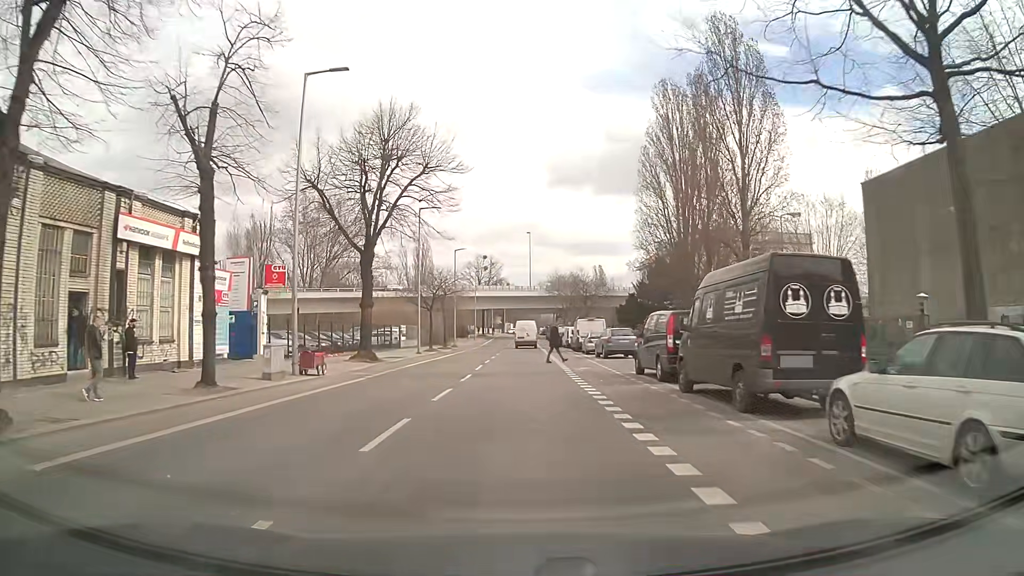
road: tertiary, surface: asphalt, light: Day
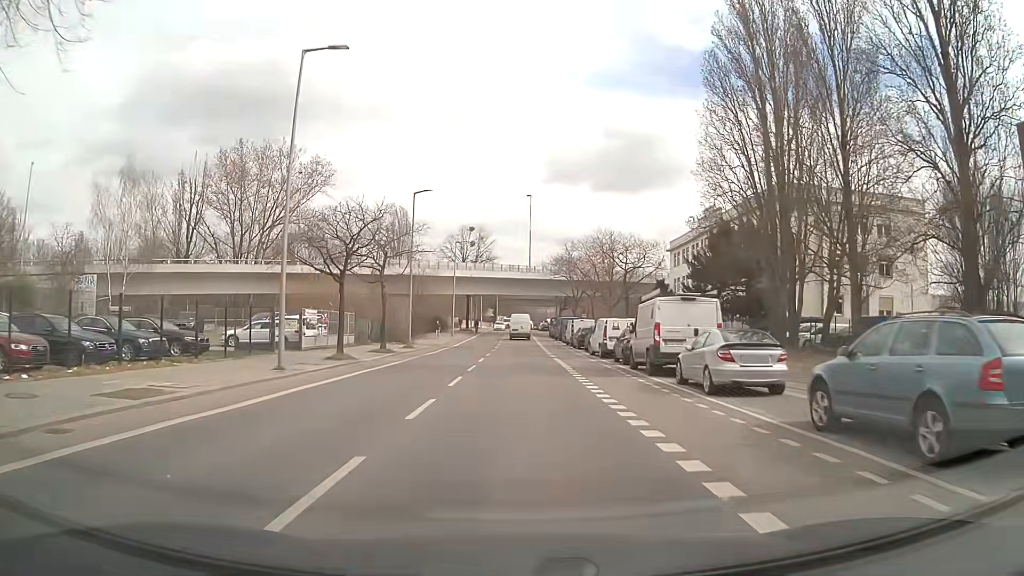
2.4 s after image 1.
(+0.2, +27.8) m; +1°
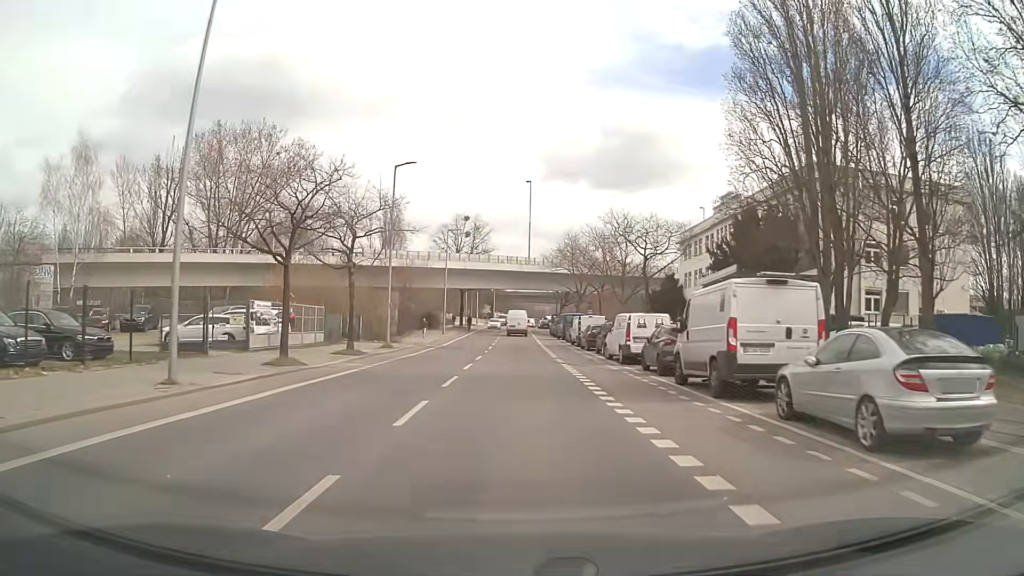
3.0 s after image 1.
(-0.1, +7.0) m; 0°
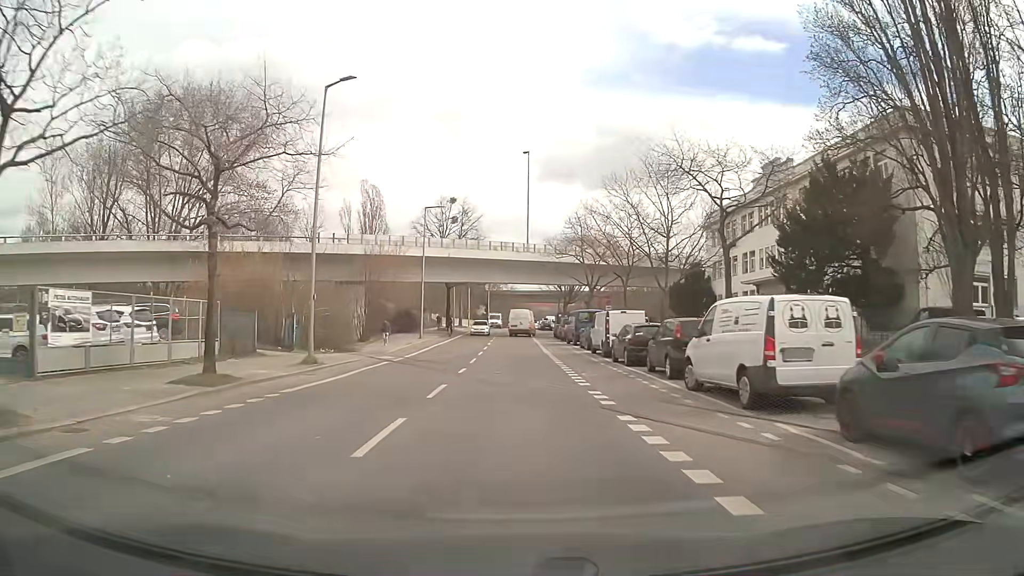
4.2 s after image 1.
(-0.1, +14.2) m; 0°
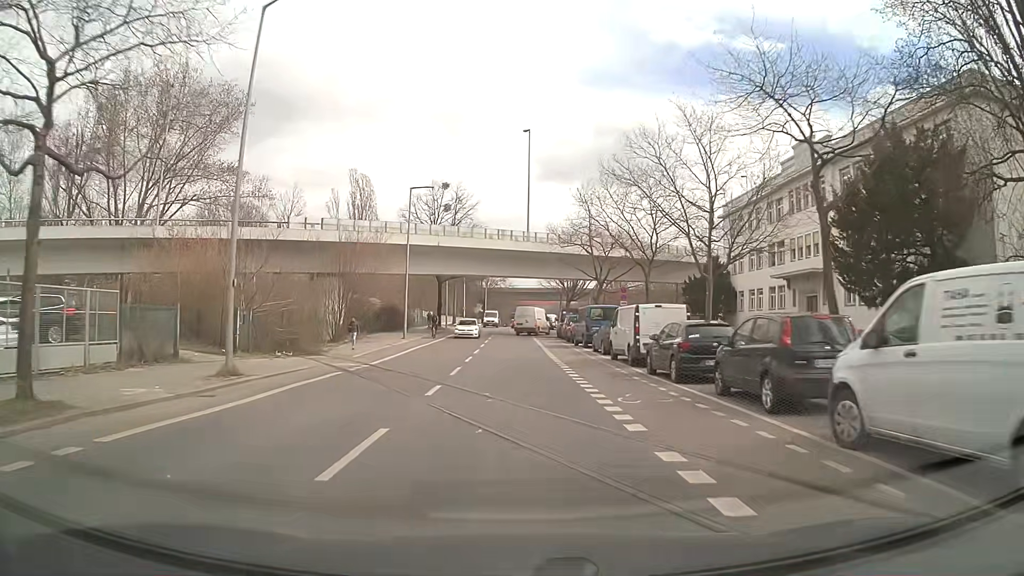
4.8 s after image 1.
(0.0, +7.2) m; +1°
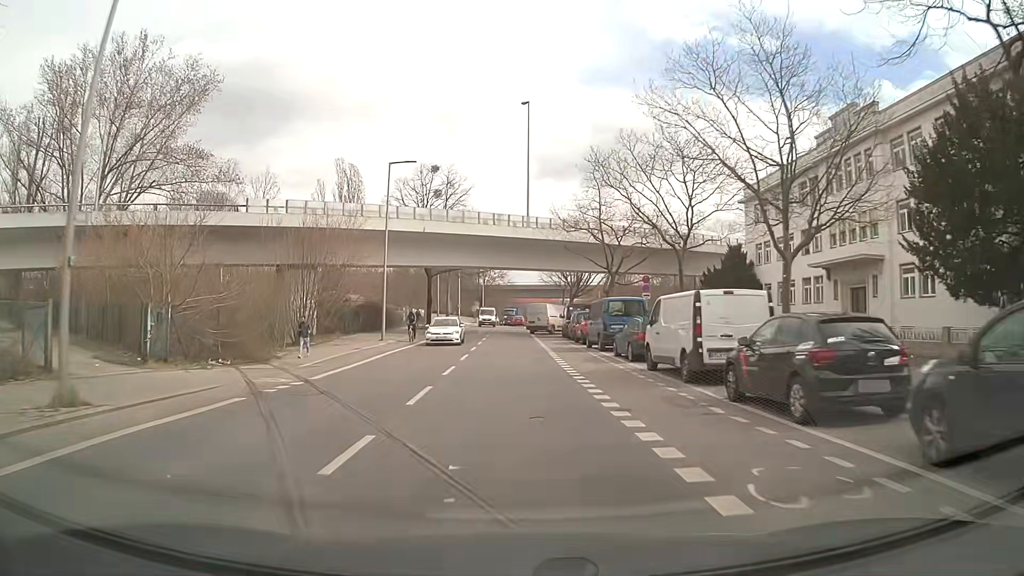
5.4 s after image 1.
(-0.1, +7.3) m; 0°
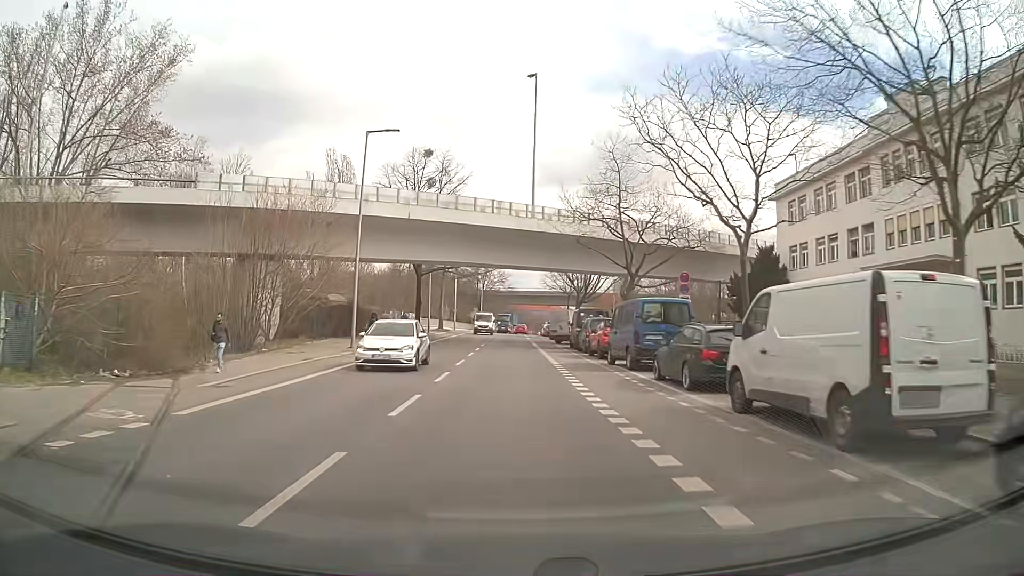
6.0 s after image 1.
(-0.1, +7.3) m; -1°
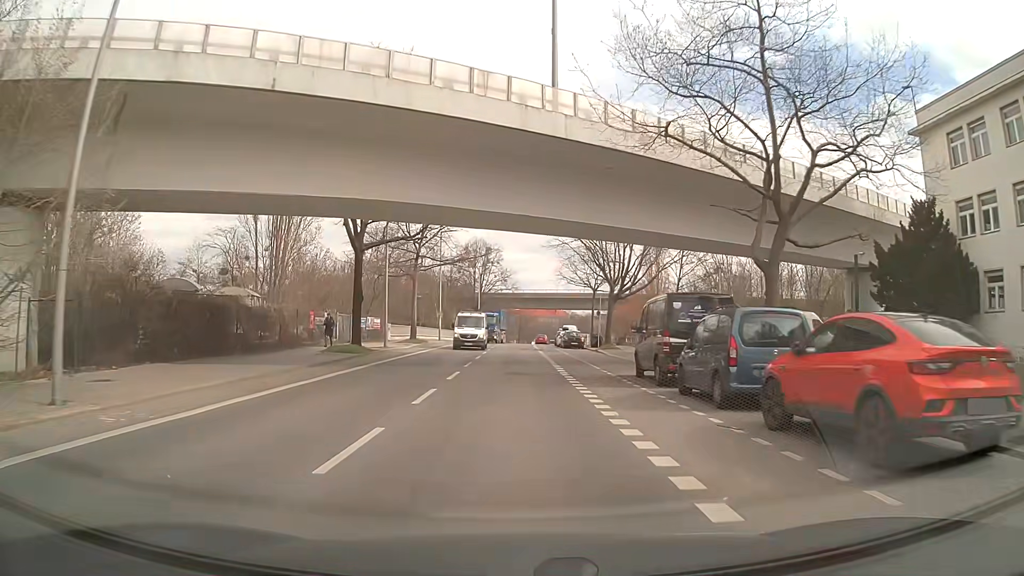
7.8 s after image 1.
(+0.1, +22.1) m; 0°
(0, +10) (0, +20) (0, +30) (0, +40) (0, +50) (0, +60) (+1, +70) (+1, +80) (+2, +90) (+4, +100) m
